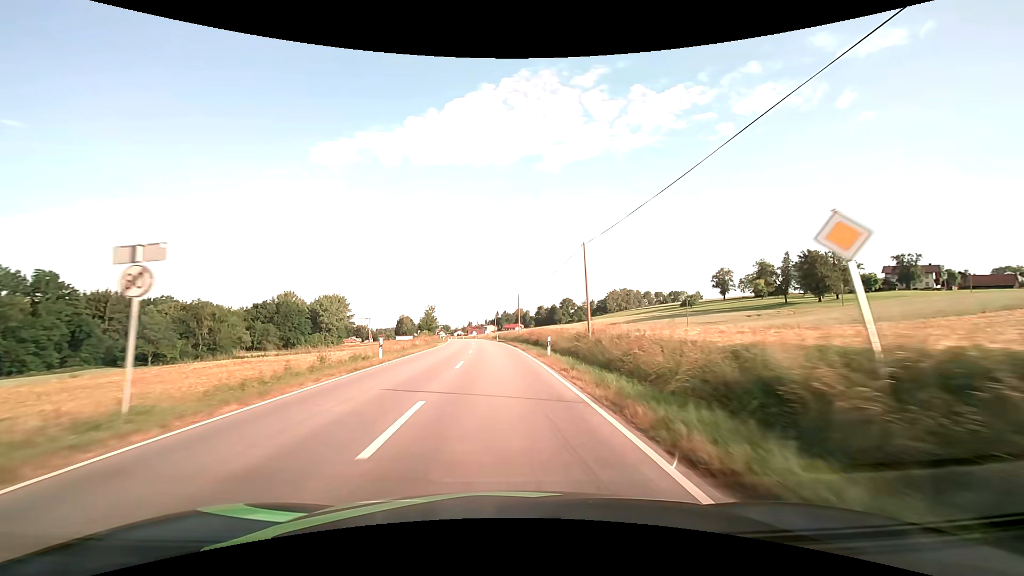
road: secondary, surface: asphalt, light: Day
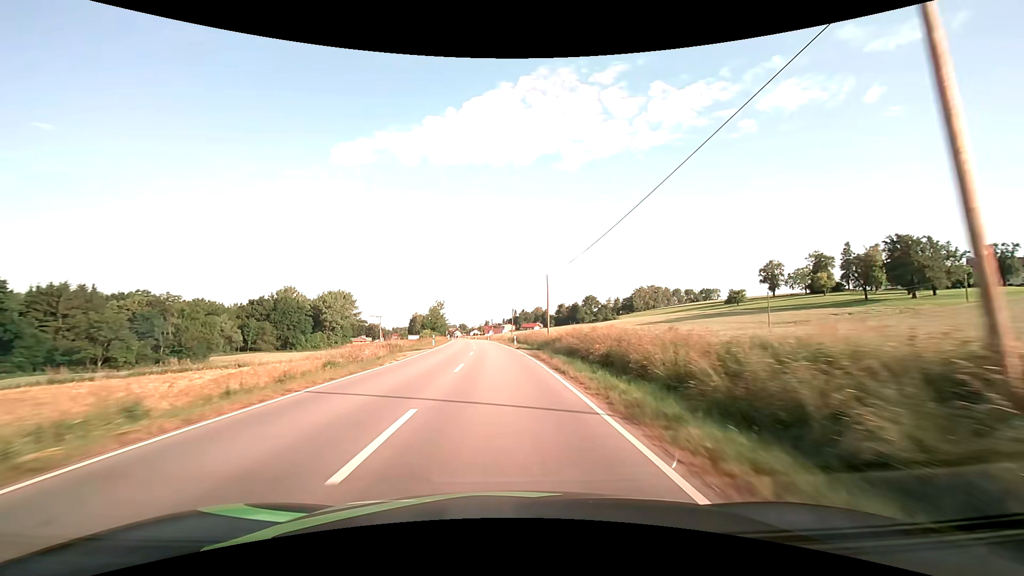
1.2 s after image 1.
(-0.5, +25.0) m; -2°
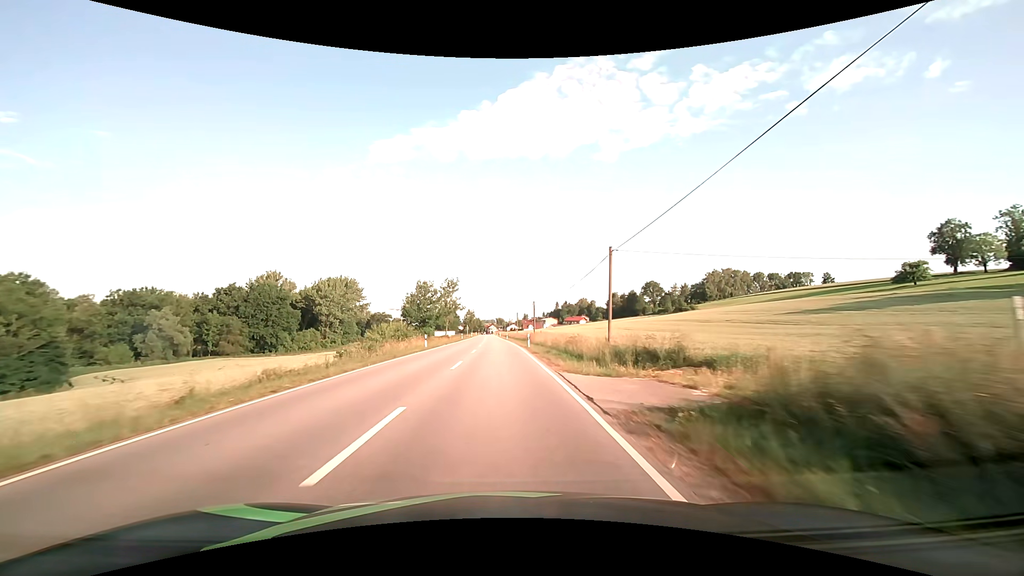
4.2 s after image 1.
(-2.3, +60.0) m; -4°
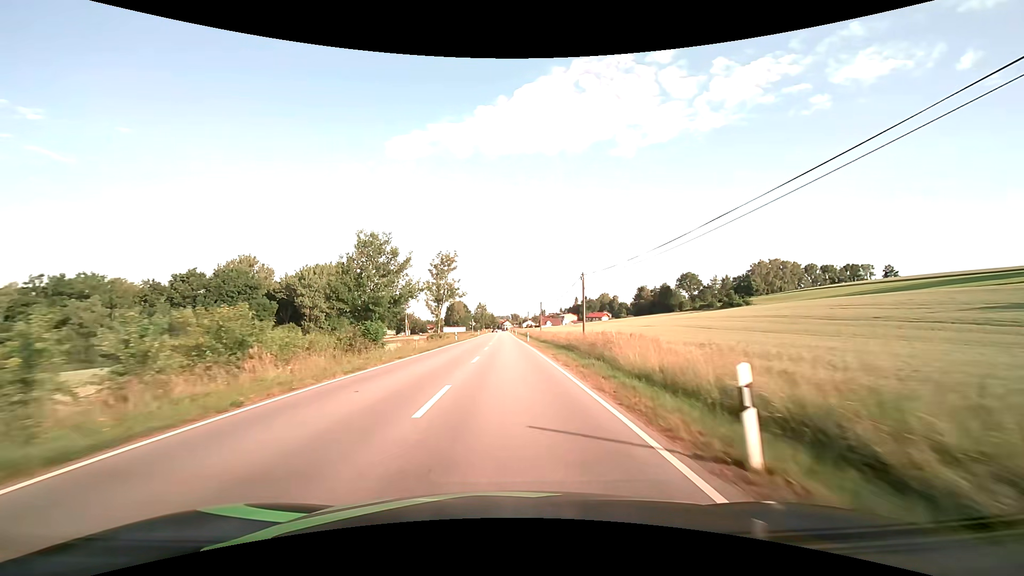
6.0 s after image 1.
(-0.7, +32.8) m; -2°
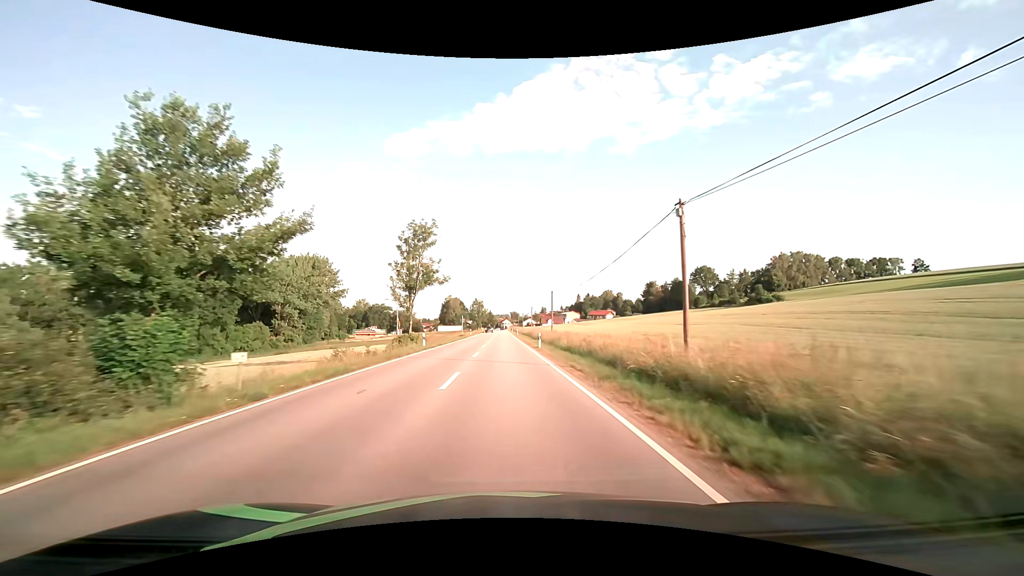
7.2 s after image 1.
(0.0, +20.7) m; 0°
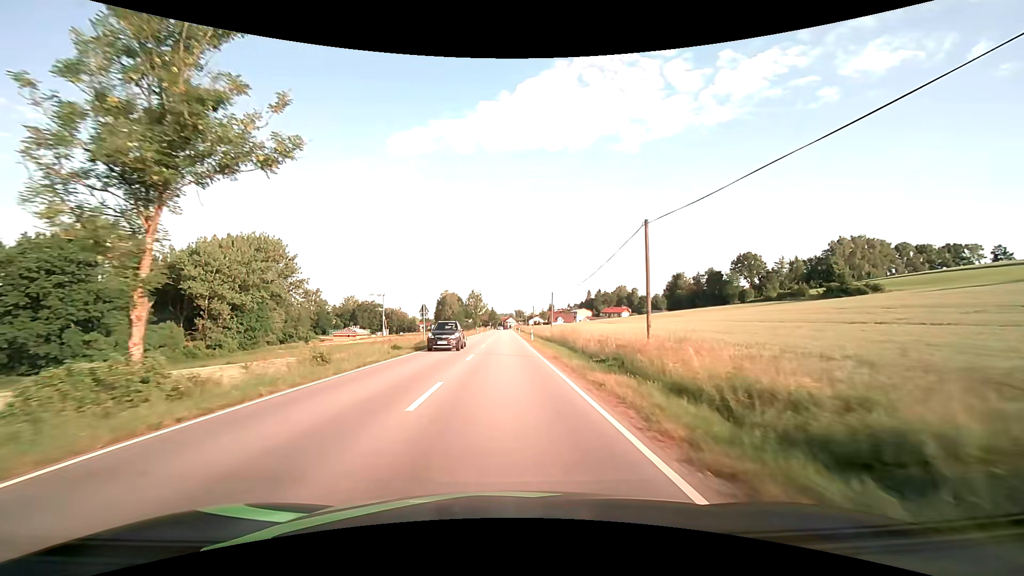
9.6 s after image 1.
(-0.1, +38.5) m; 0°
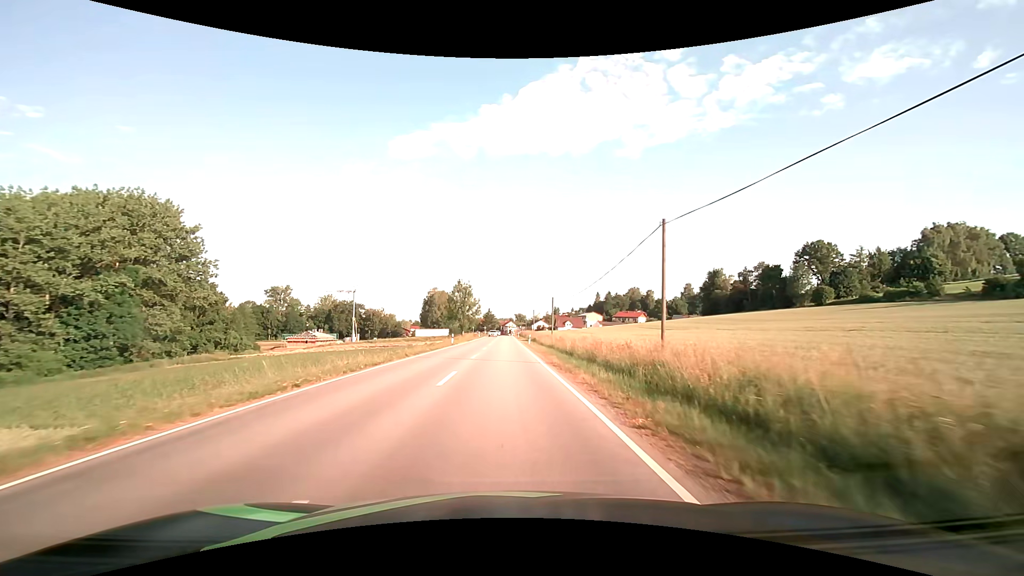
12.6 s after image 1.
(-0.1, +43.9) m; 0°
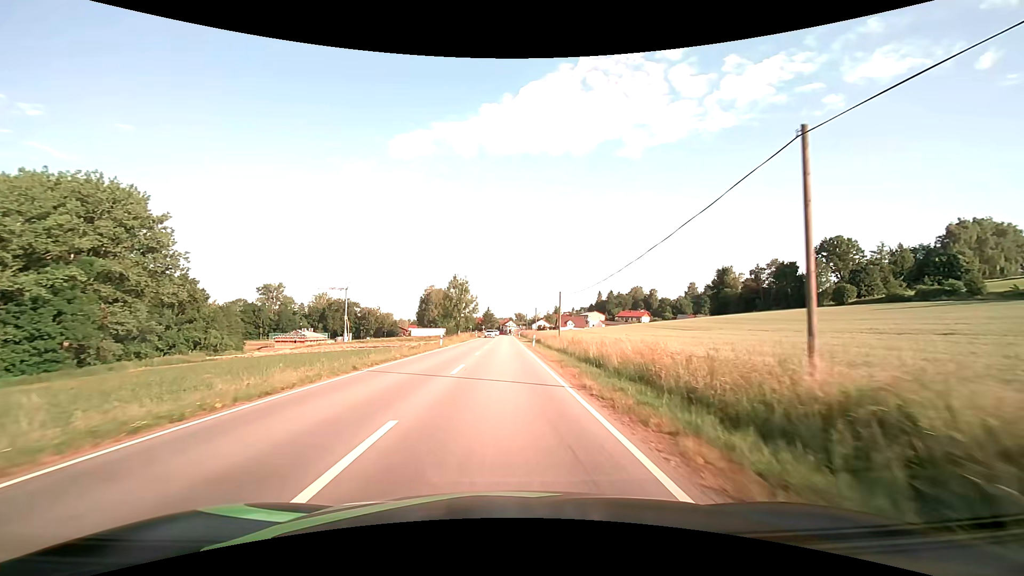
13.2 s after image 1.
(0.0, +8.7) m; 0°
(0, +10) (0, +20) (0, +30) (0, +40) (0, +50) (0, +60) (0, +70) (0, +80) (0, +90) (0, +100) m
